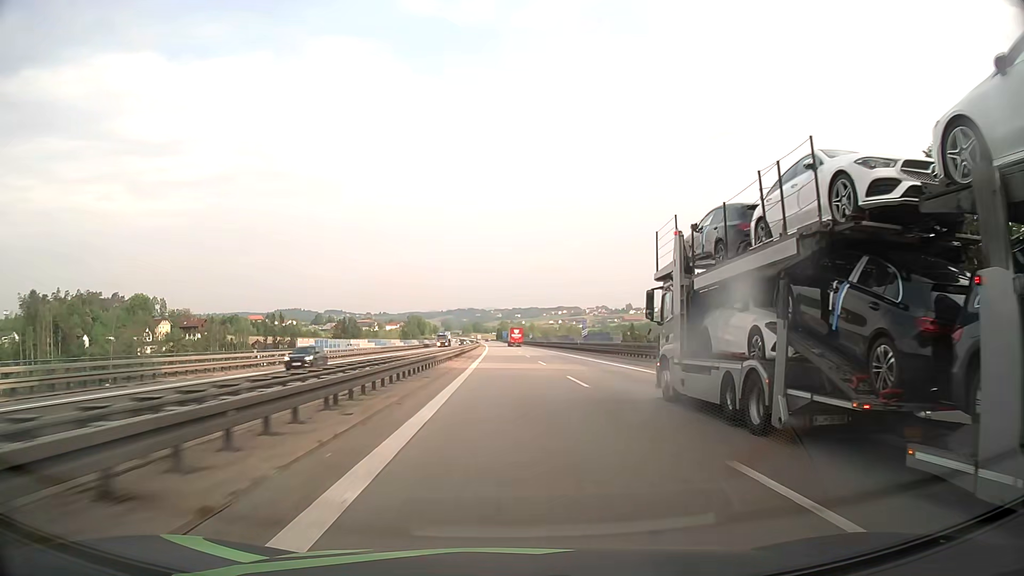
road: motorway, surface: asphalt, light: Day
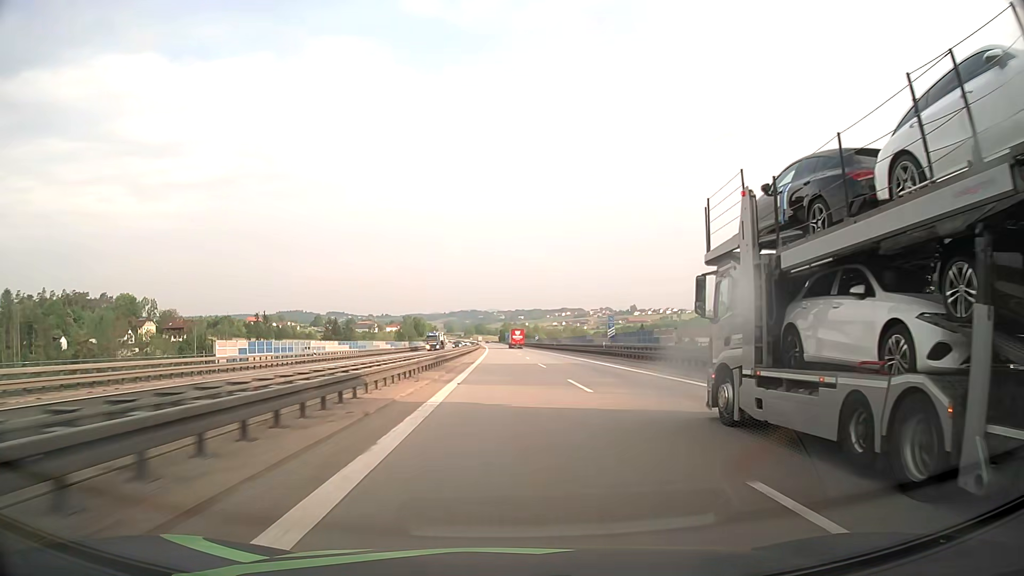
(0.0, +19.2) m; 0°
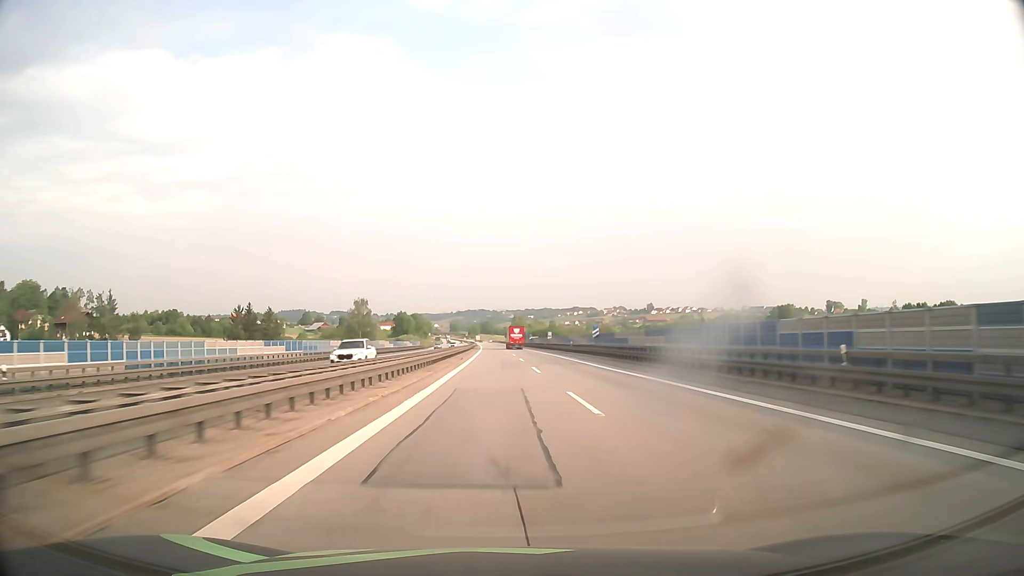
(-1.0, +95.0) m; -1°
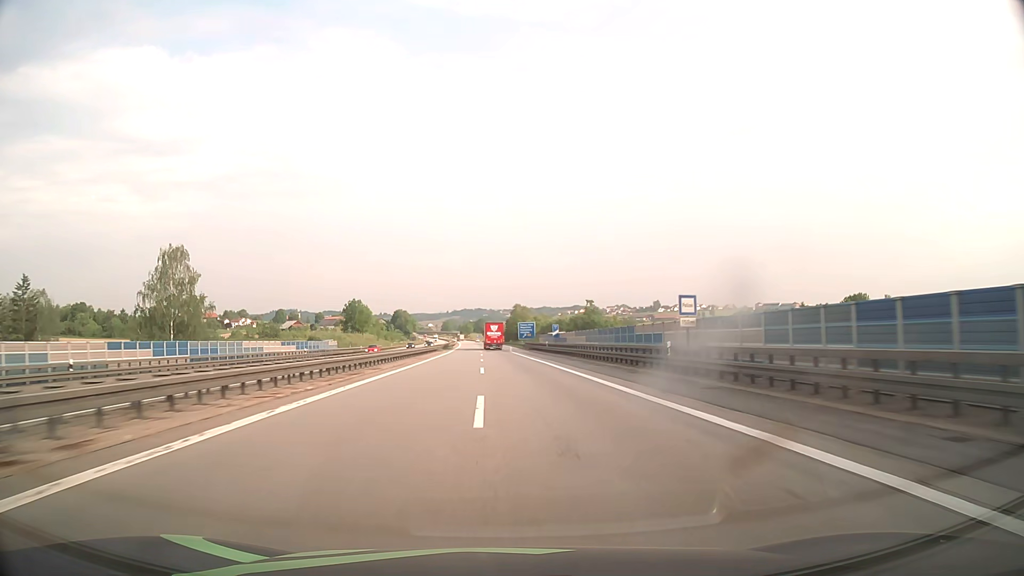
(+0.5, +92.7) m; 0°
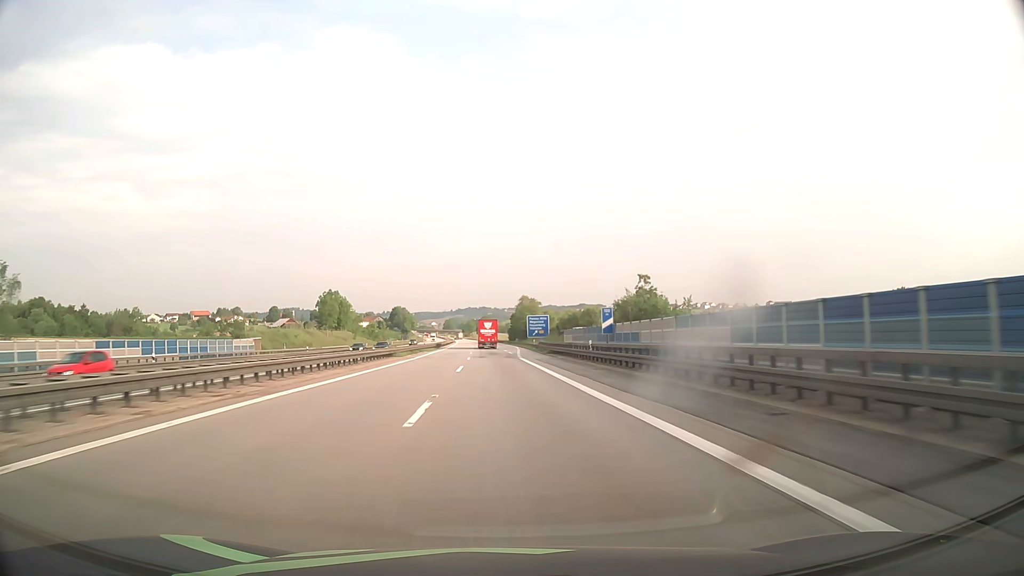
(-0.1, +35.9) m; 0°
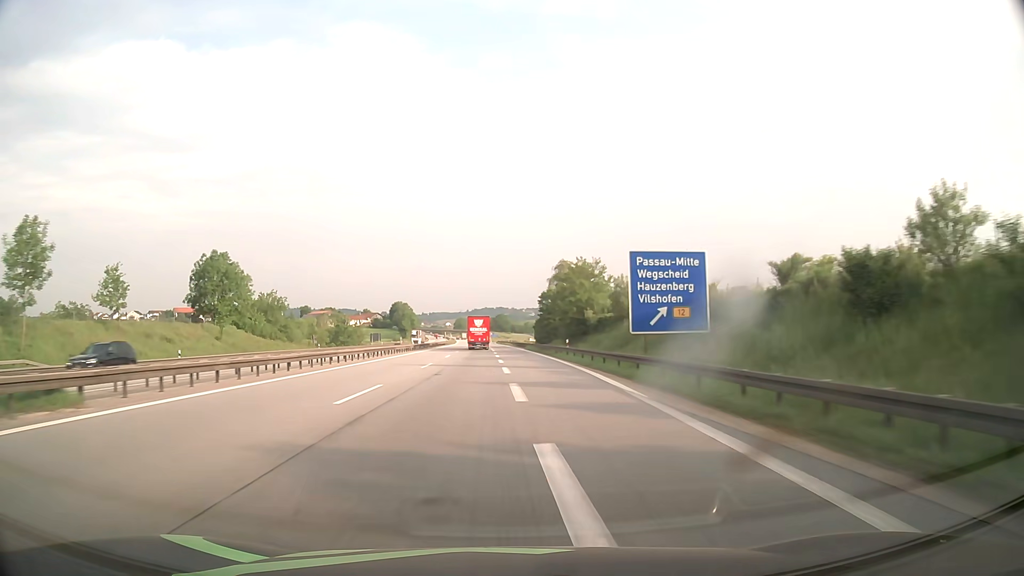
(-1.3, +86.2) m; -2°
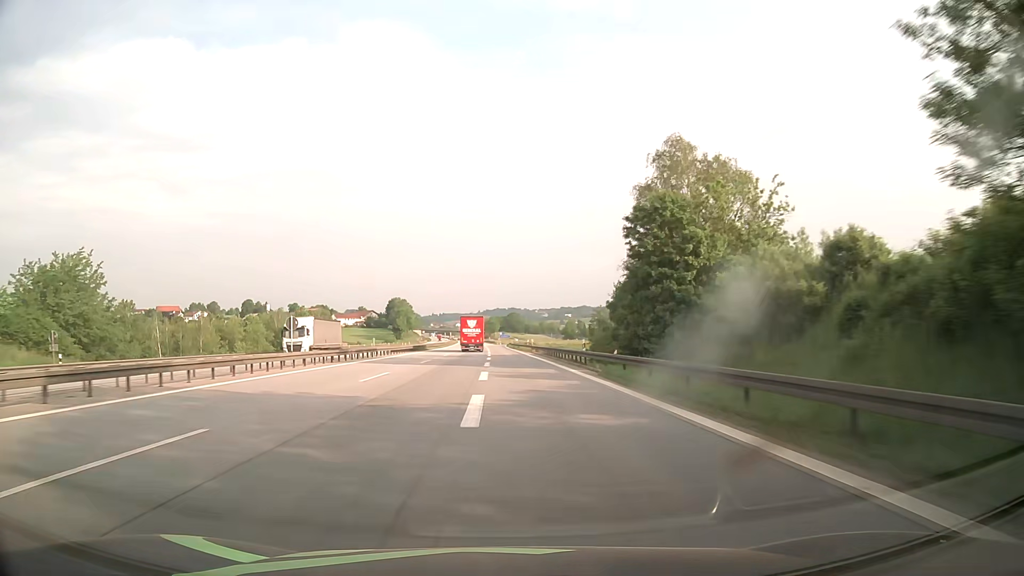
(-0.6, +64.4) m; -1°
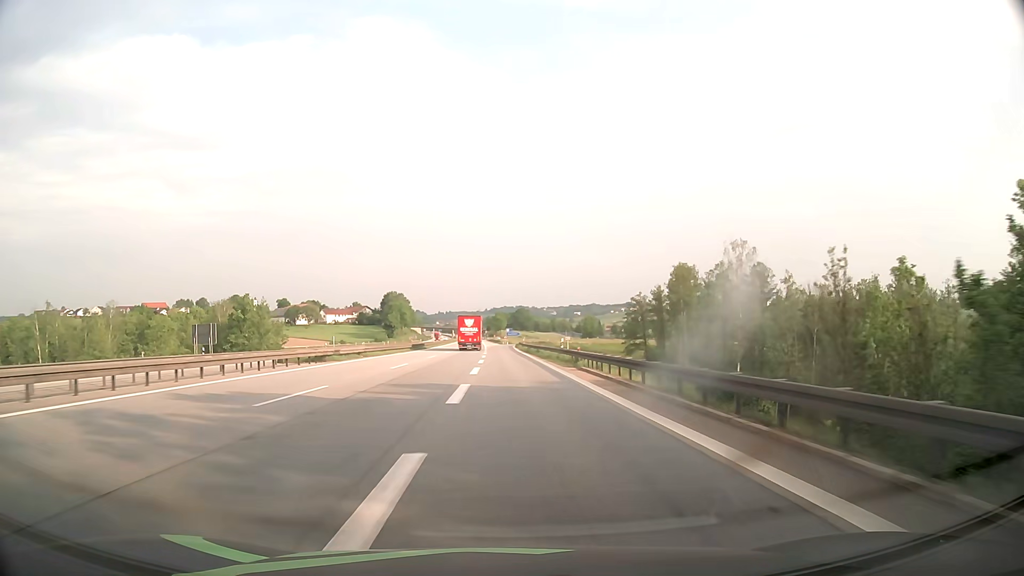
(-0.2, +44.0) m; 0°
(0, +10) (0, +20) (0, +30) (0, +40) (-1, +50) (-1, +60) (-1, +70) (-1, +80) (-2, +90) (-2, +100) m
